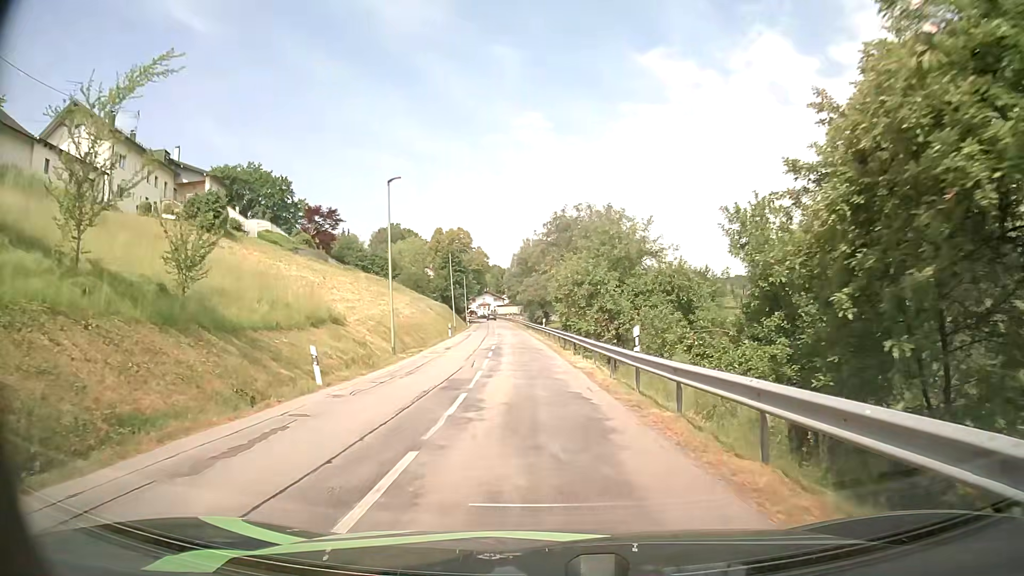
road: unclassified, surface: asphalt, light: Day
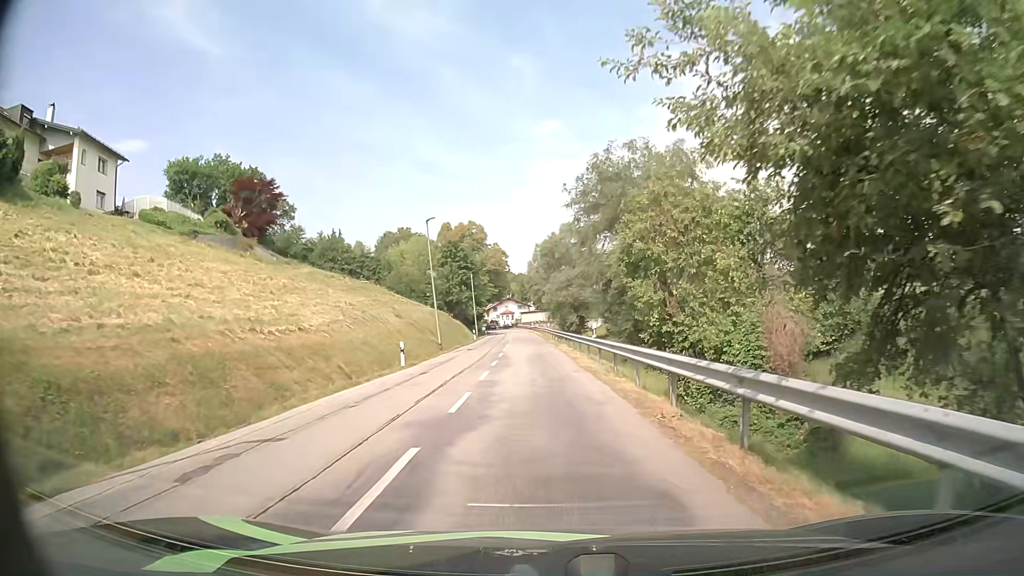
(-1.0, +27.5) m; -2°
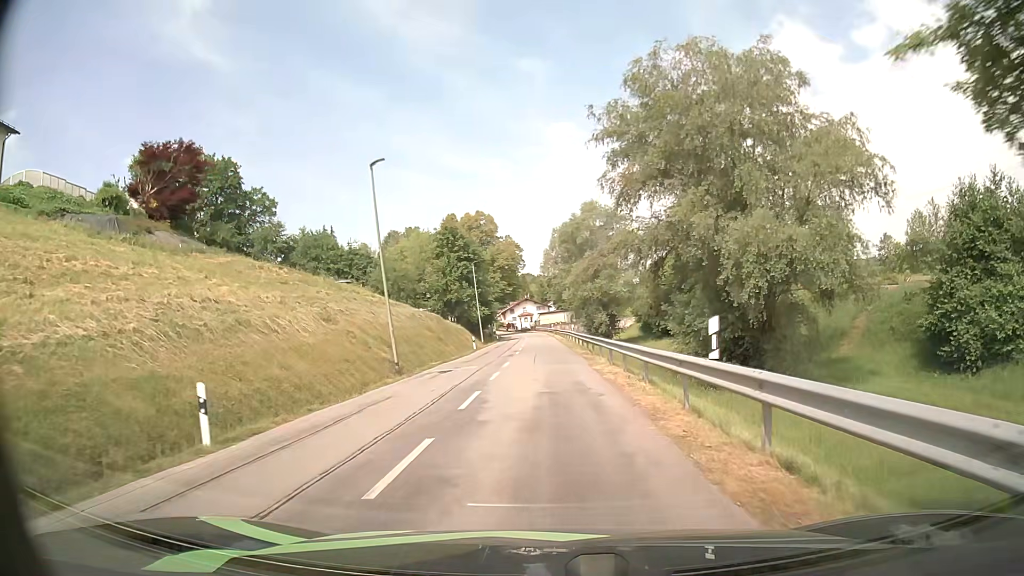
(-0.2, +16.9) m; -2°
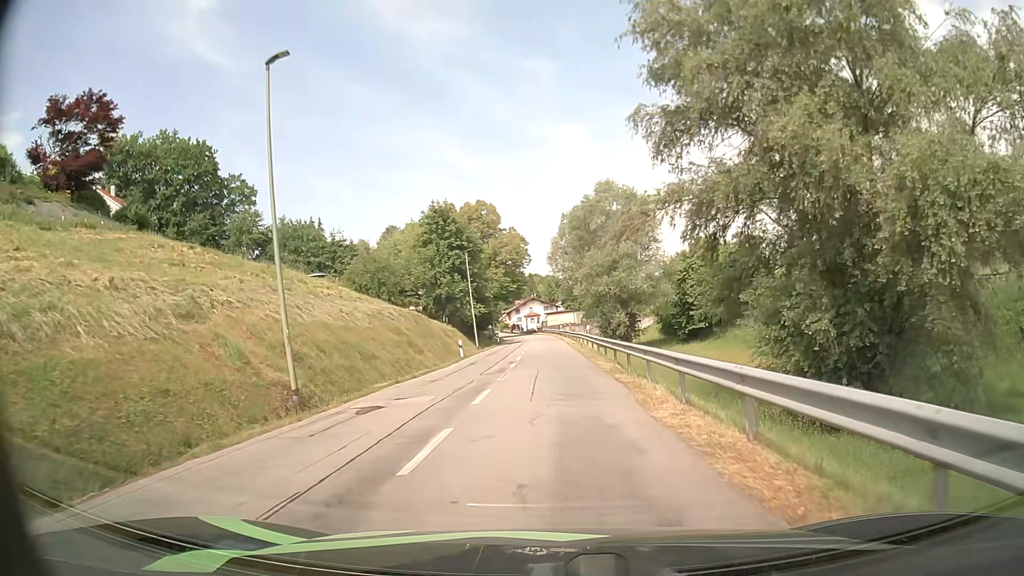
(-0.1, +11.3) m; -1°
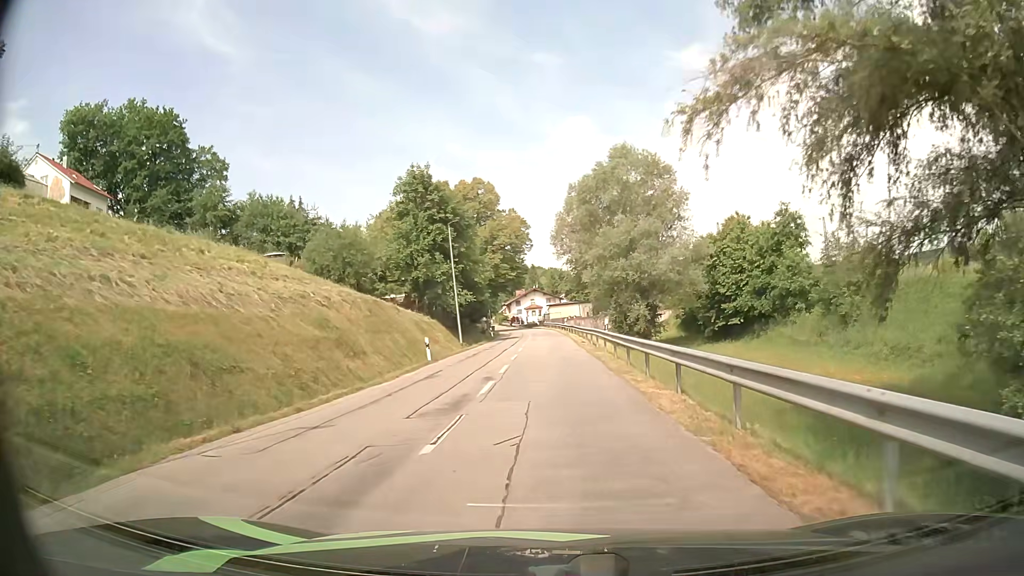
(0.0, +11.2) m; 0°
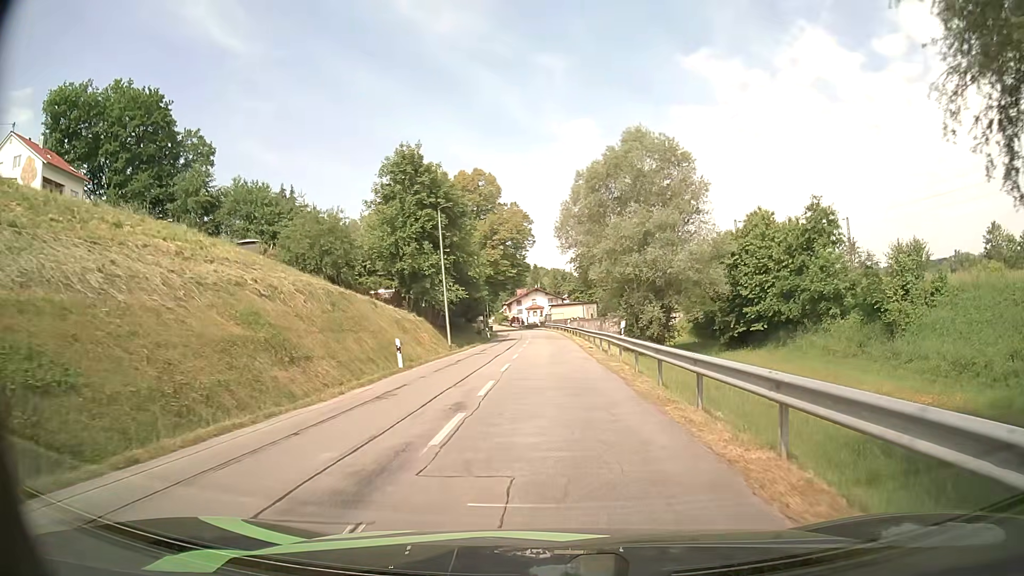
(0.0, +5.6) m; 0°
